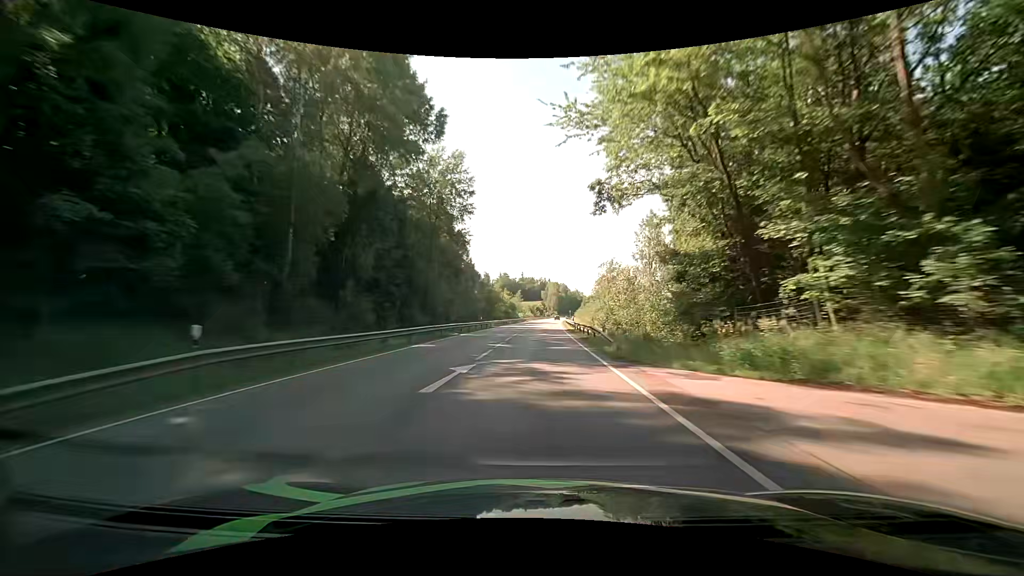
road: primary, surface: asphalt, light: Day
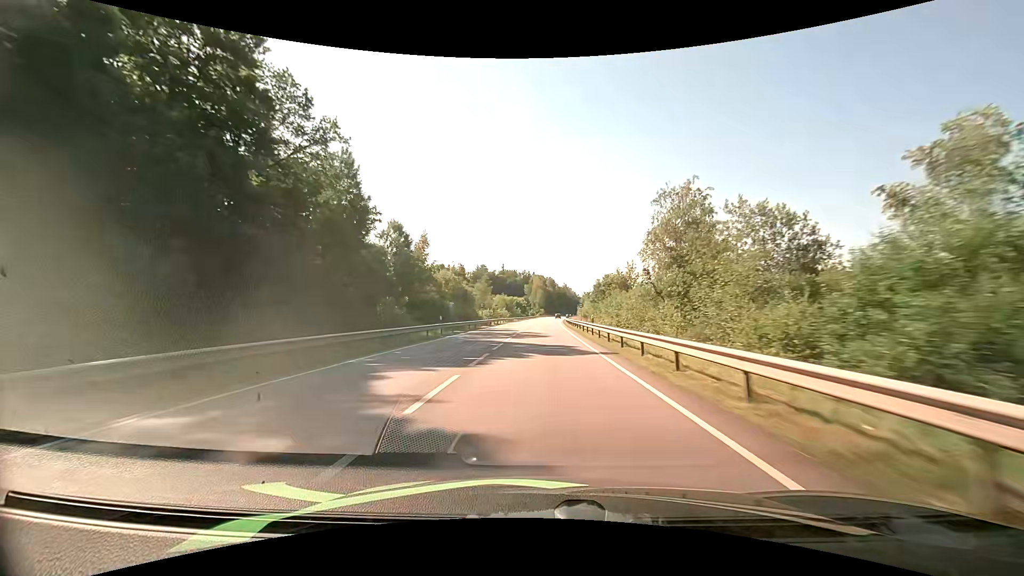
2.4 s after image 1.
(+1.1, +68.5) m; +2°
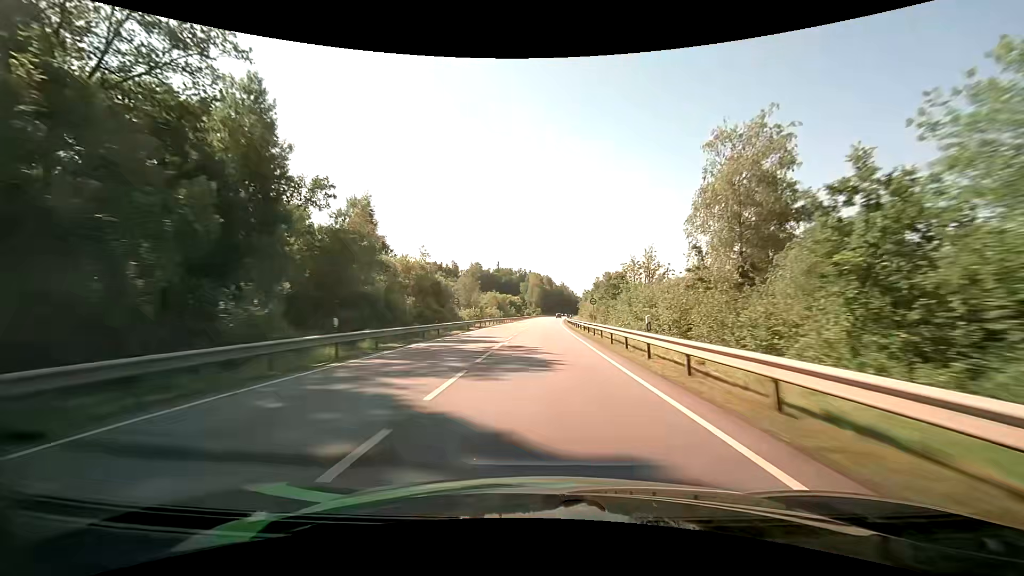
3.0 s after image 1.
(+0.1, +16.9) m; 0°
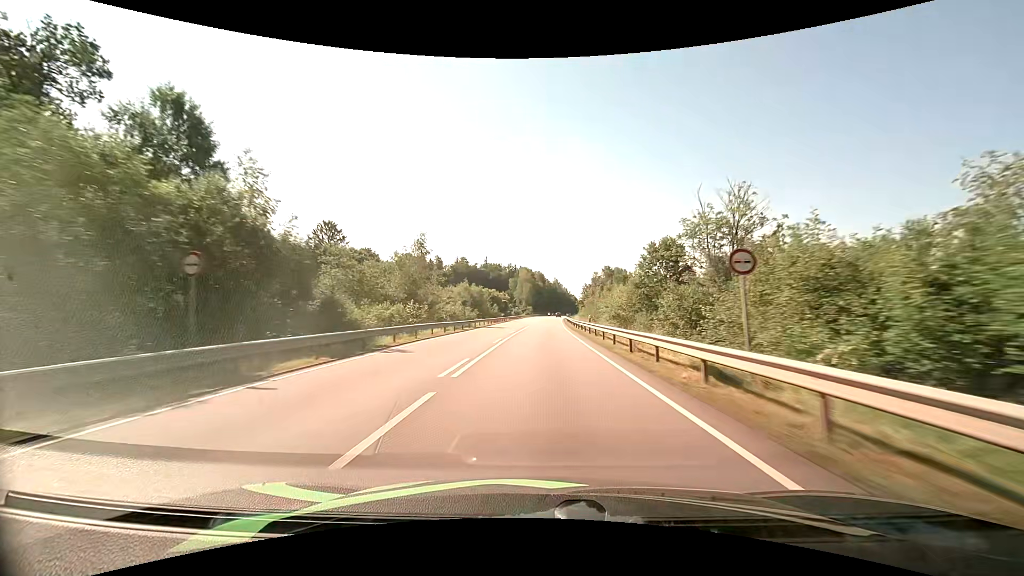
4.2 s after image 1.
(+0.3, +33.3) m; +1°
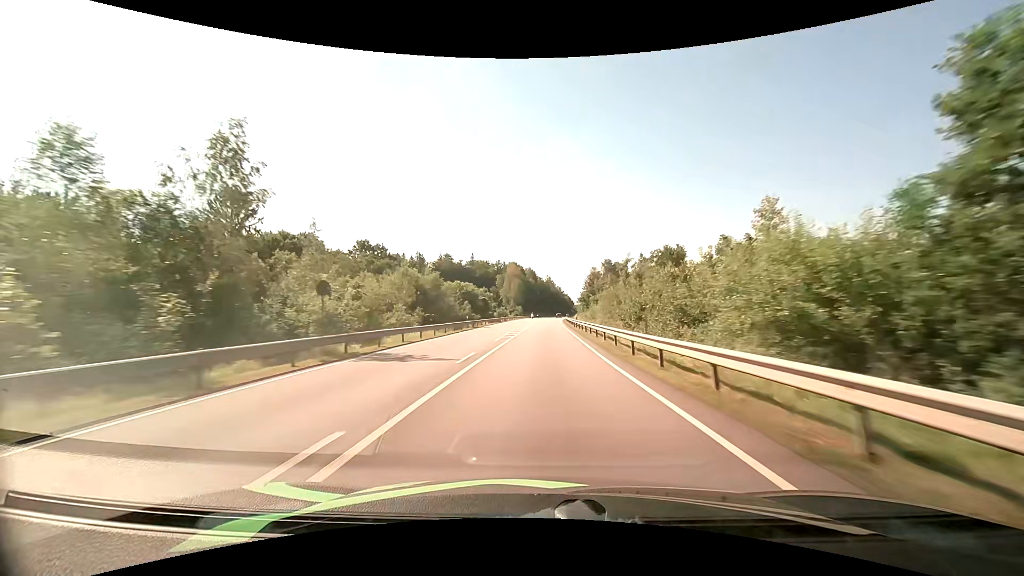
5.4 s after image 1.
(+0.3, +32.8) m; +1°
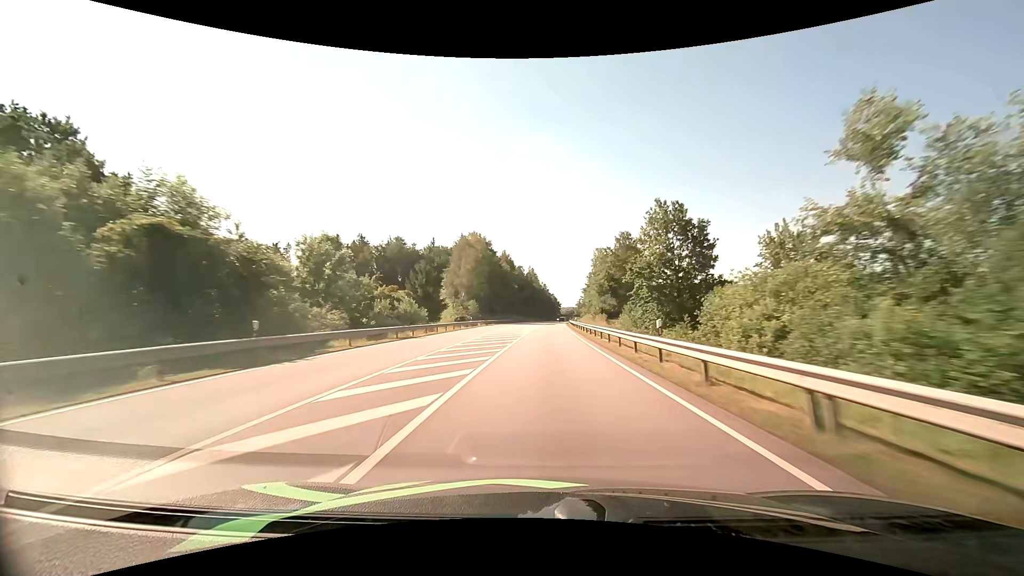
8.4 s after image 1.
(+1.5, +83.3) m; +2°
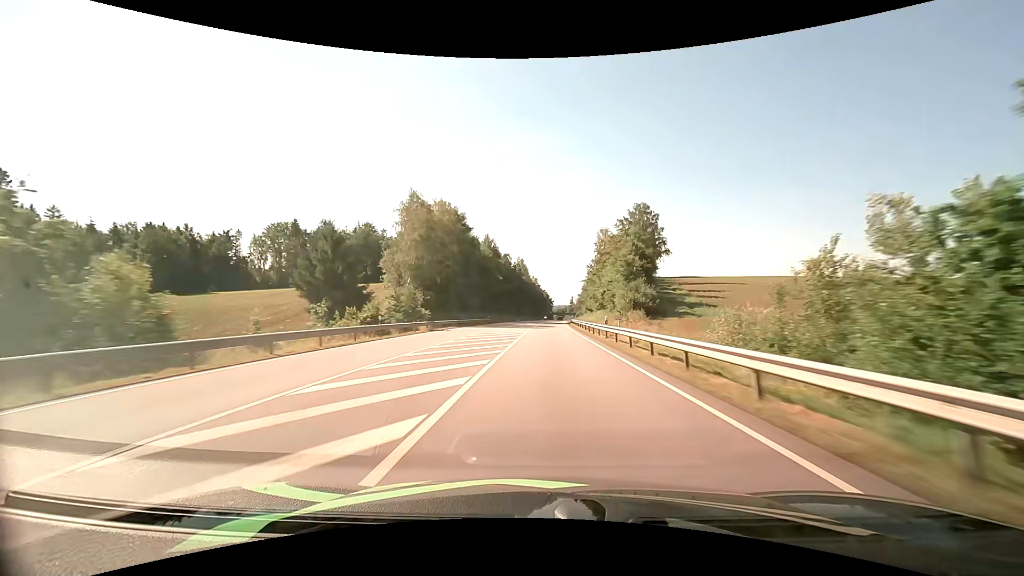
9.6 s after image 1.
(+0.2, +34.1) m; +1°
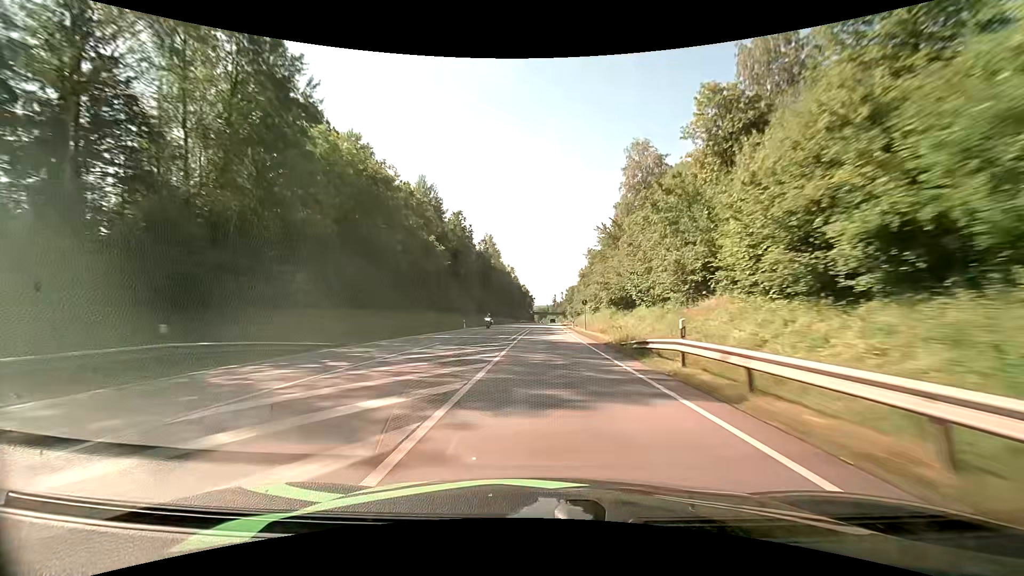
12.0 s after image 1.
(+1.5, +68.2) m; +2°
(0, +10) (0, +20) (0, +30) (0, +40) (0, +50) (+1, +60) (+1, +70) (+1, +80) (+1, +90) (+2, +100) m
